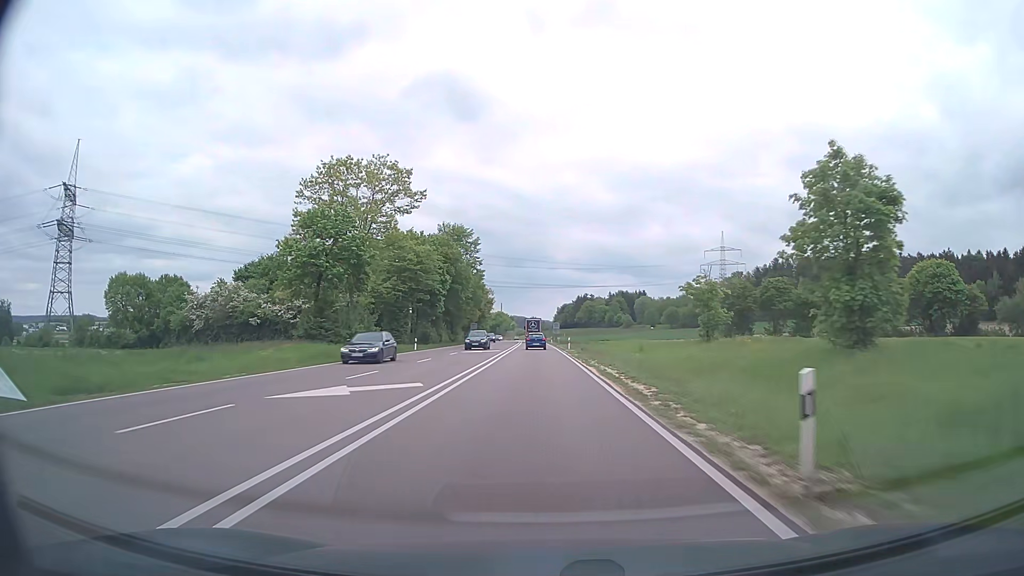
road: trunk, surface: asphalt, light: Day
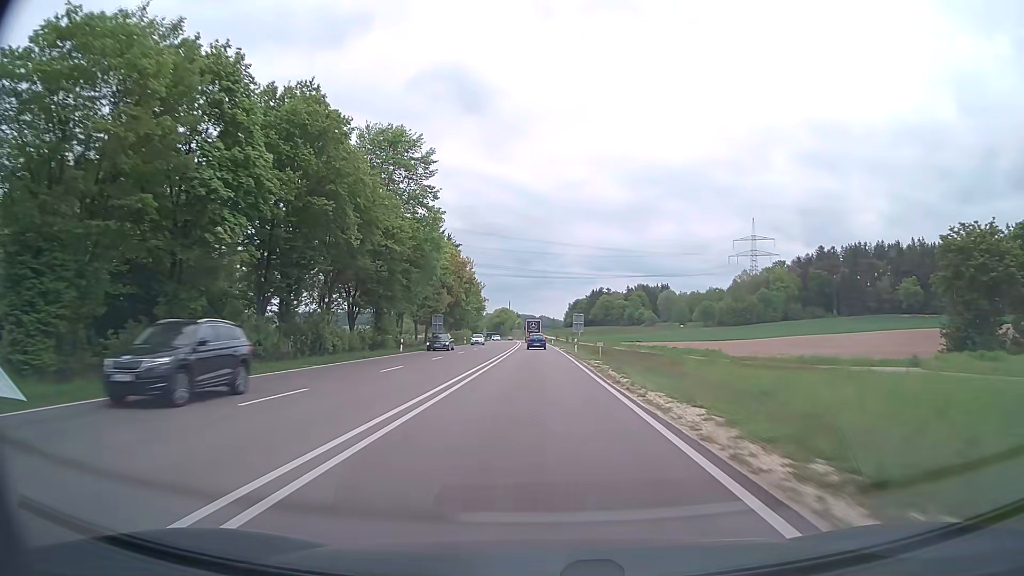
(-0.3, +56.1) m; -1°
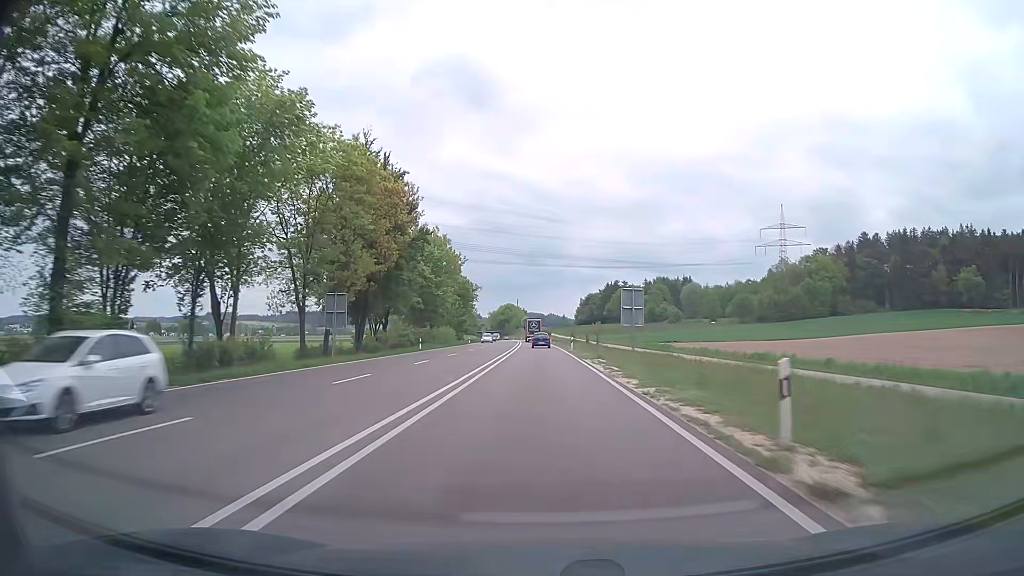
(-0.2, +42.3) m; -1°
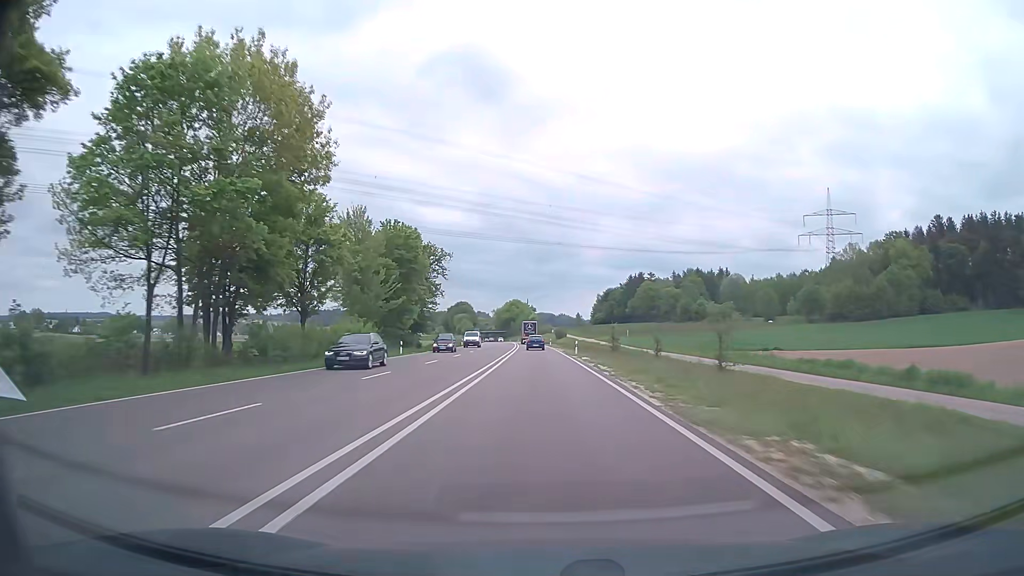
(-0.4, +57.6) m; -1°
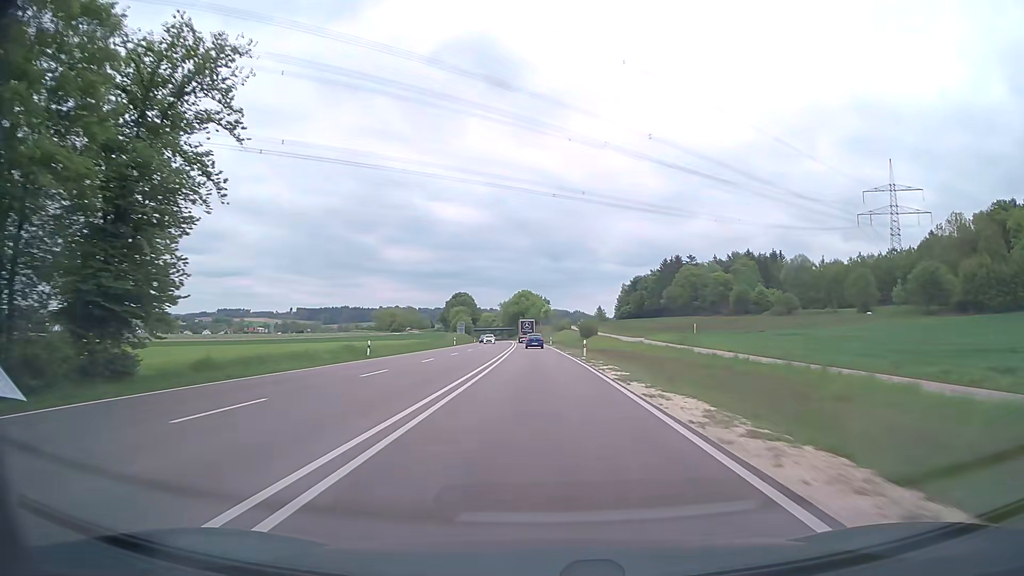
(-0.5, +59.4) m; -1°
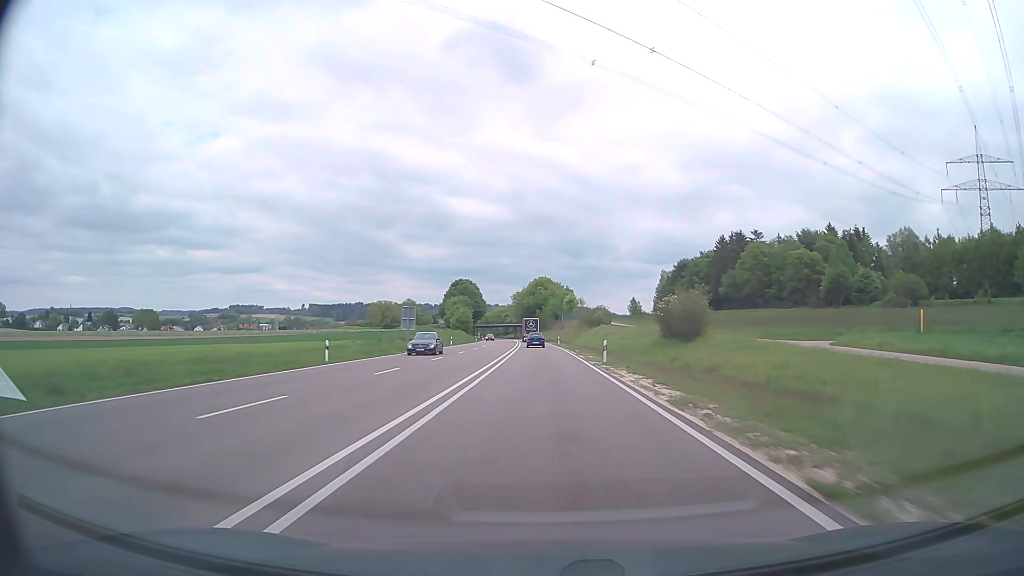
(-0.8, +59.7) m; -2°
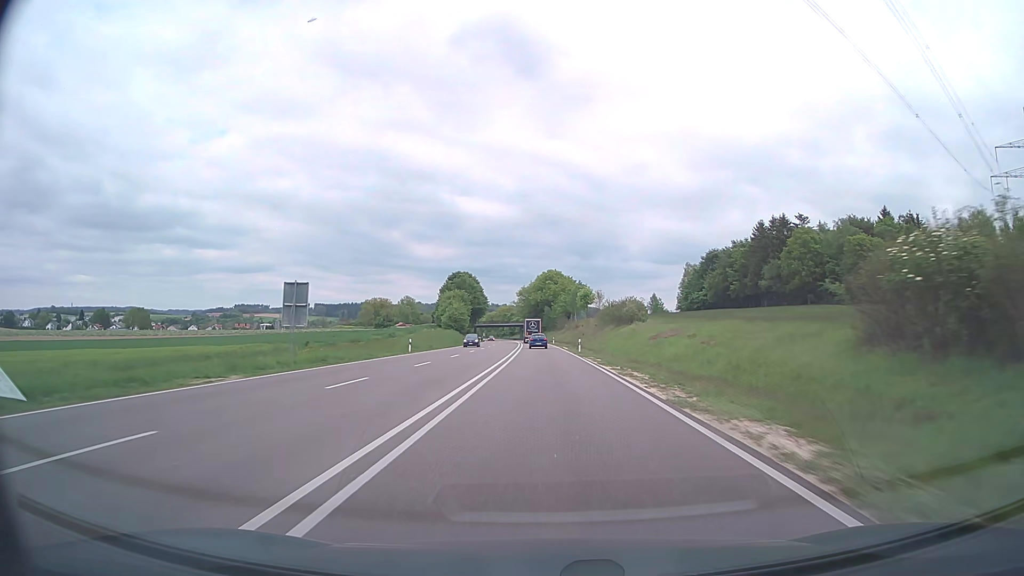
(-0.2, +29.8) m; -1°
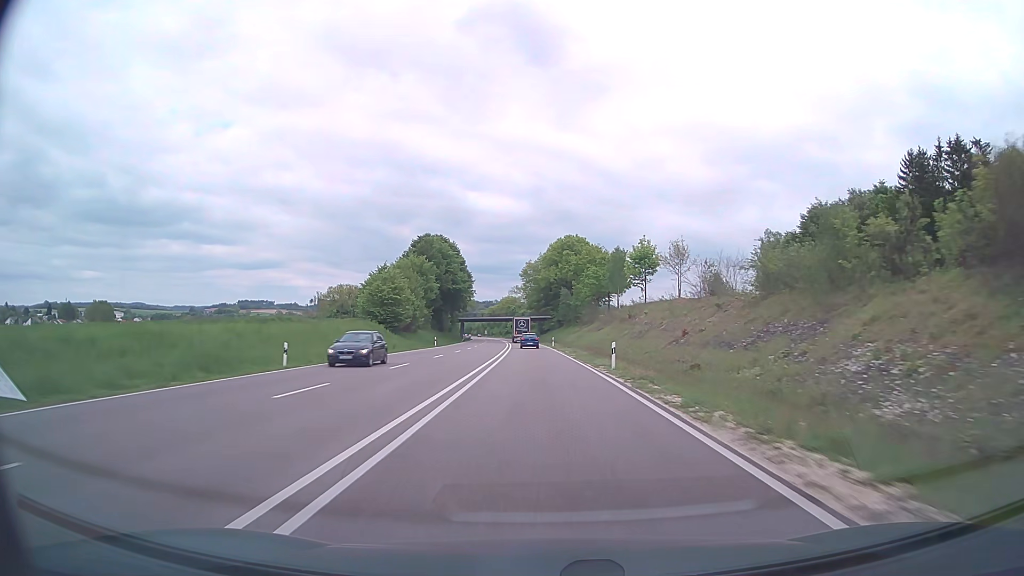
(-0.6, +75.0) m; -1°
(0, +10) (0, +20) (0, +30) (0, +40) (-1, +50) (-1, +60) (-1, +70) (-1, +80) (-2, +90) (-2, +100) m
